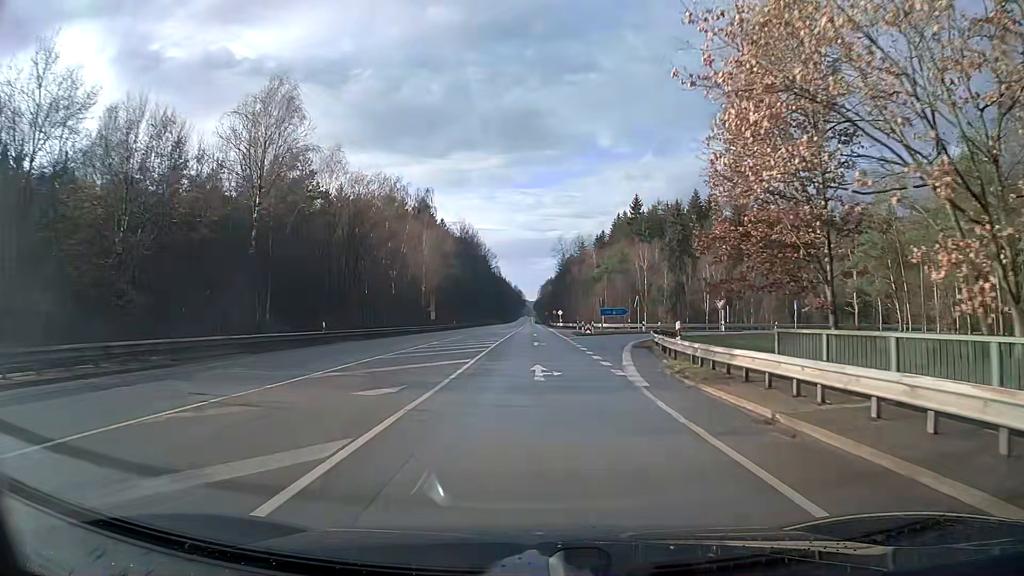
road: secondary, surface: asphalt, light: Day
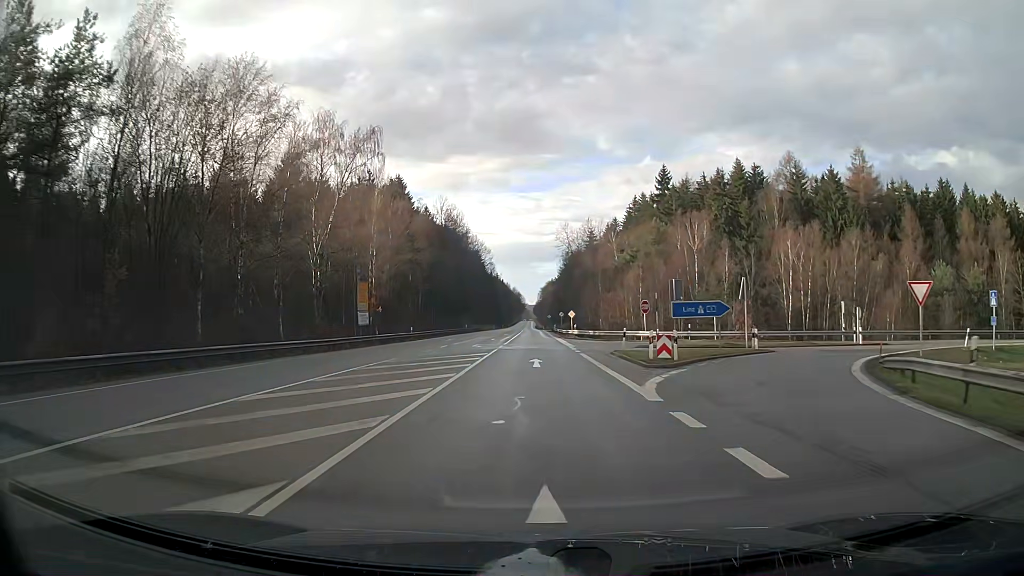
(0.0, +32.1) m; 0°
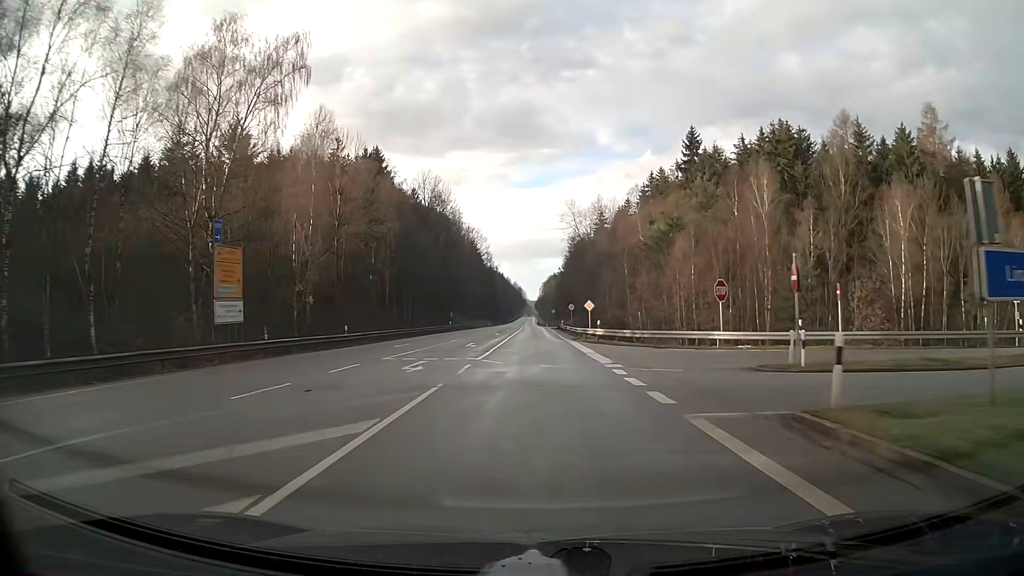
(0.0, +21.5) m; 0°
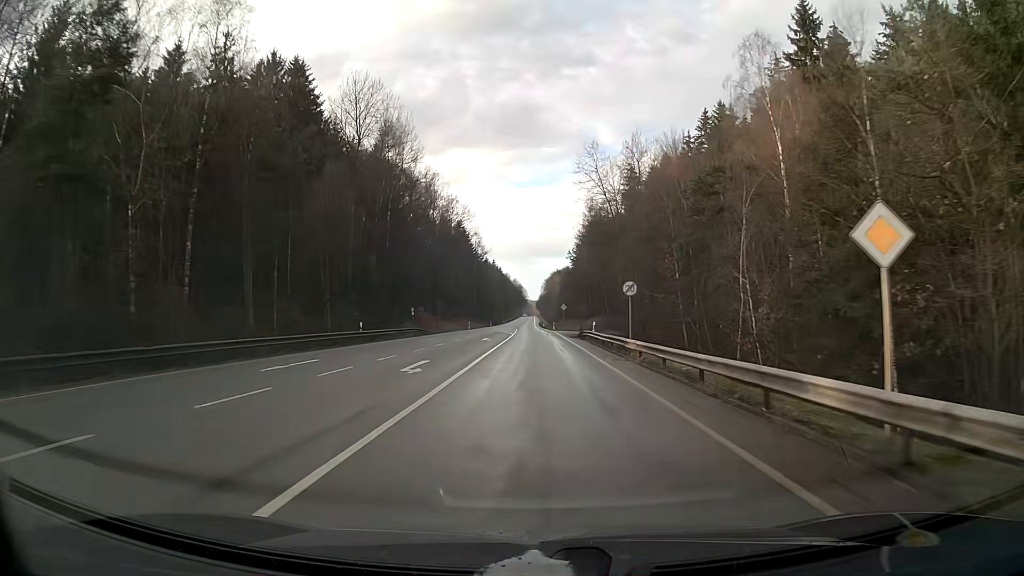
(0.0, +43.0) m; 0°
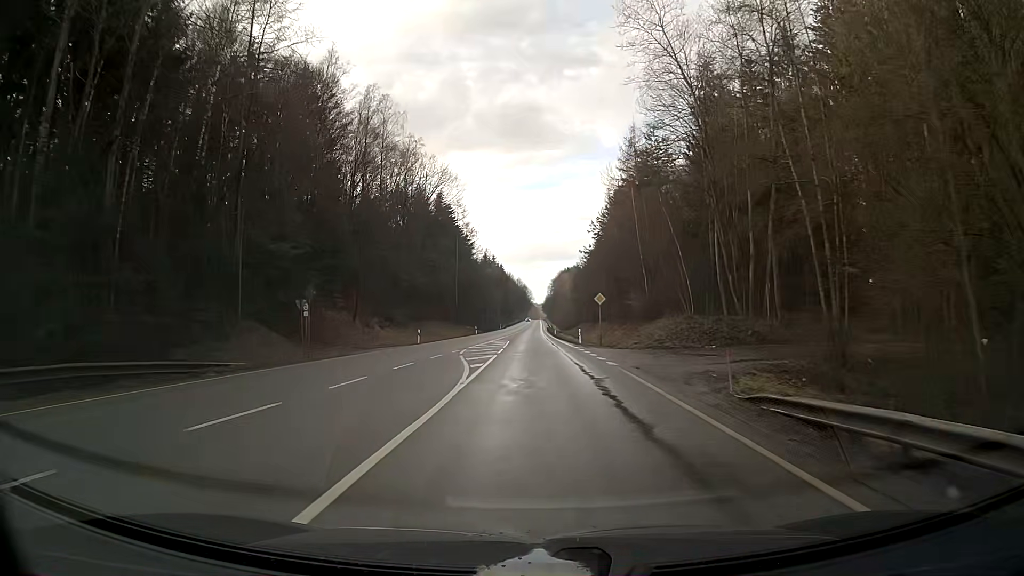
(-0.2, +43.9) m; -1°
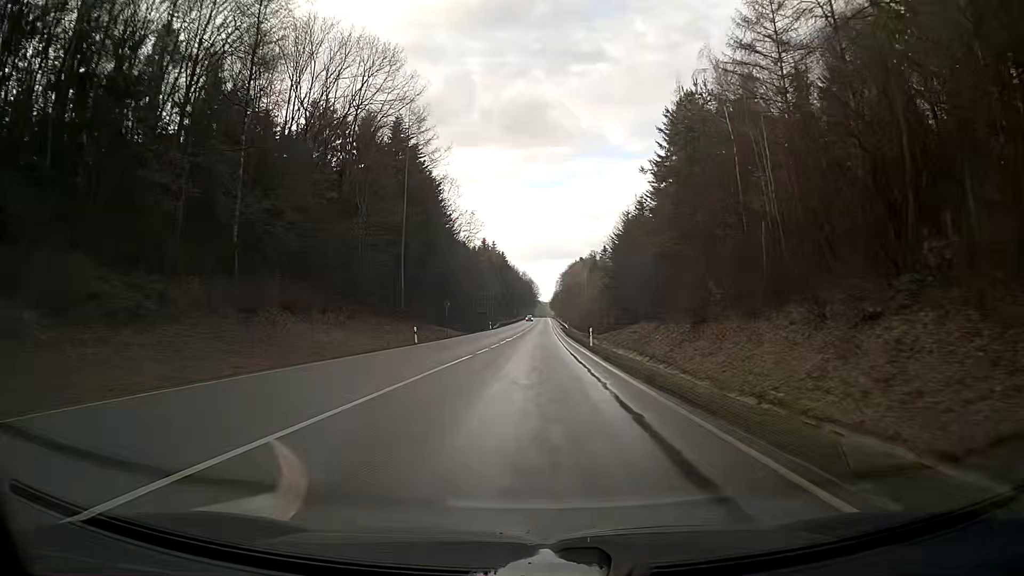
(-0.2, +48.4) m; 0°
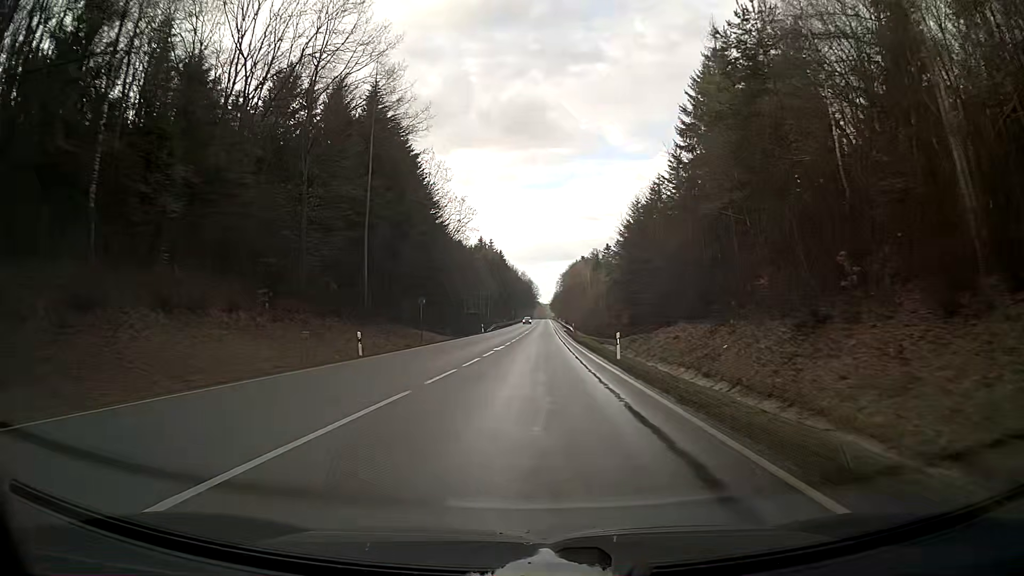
(0.0, +12.9) m; 0°
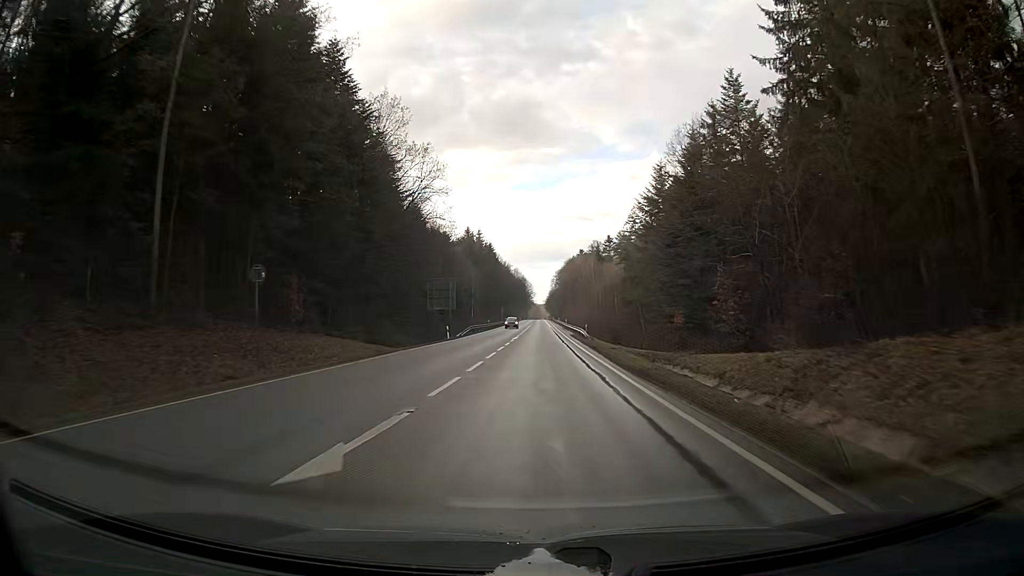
(+0.1, +26.7) m; 0°
(0, +10) (0, +20) (0, +30) (0, +40) (0, +50) (+1, +60) (+1, +70) (+1, +80) (+1, +90) (+1, +100) m
